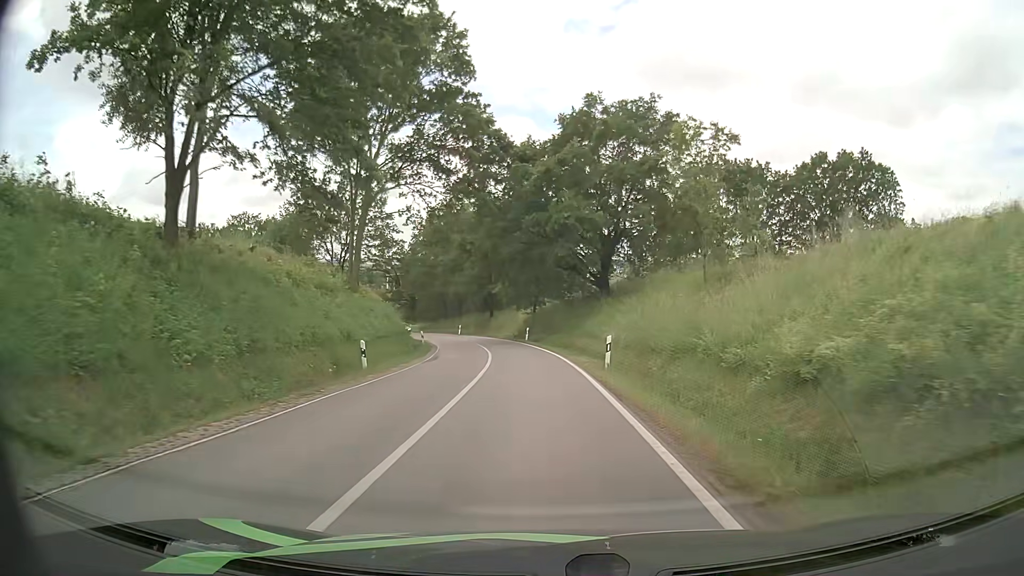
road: secondary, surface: asphalt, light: Day
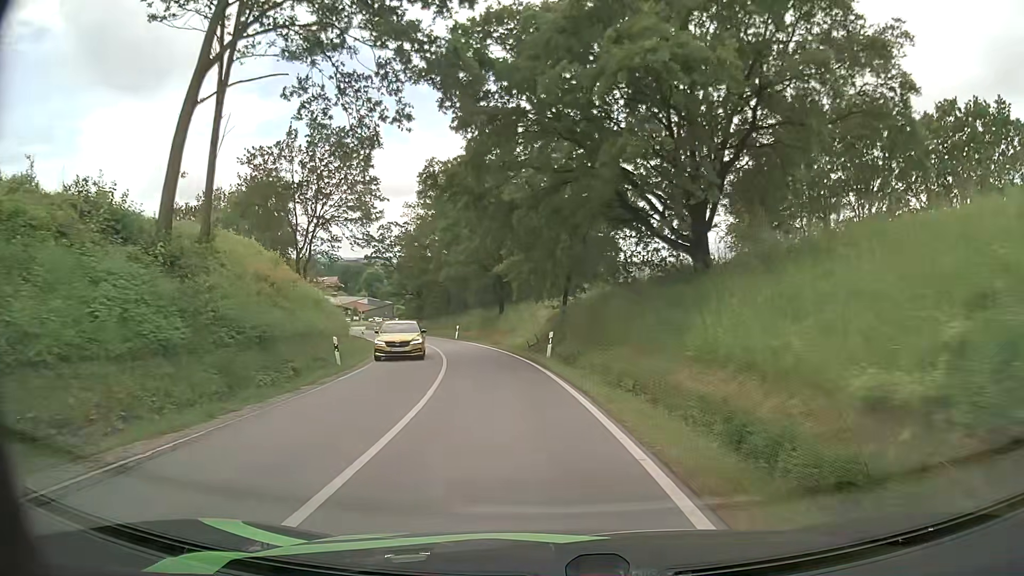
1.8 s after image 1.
(-0.3, +23.1) m; -3°
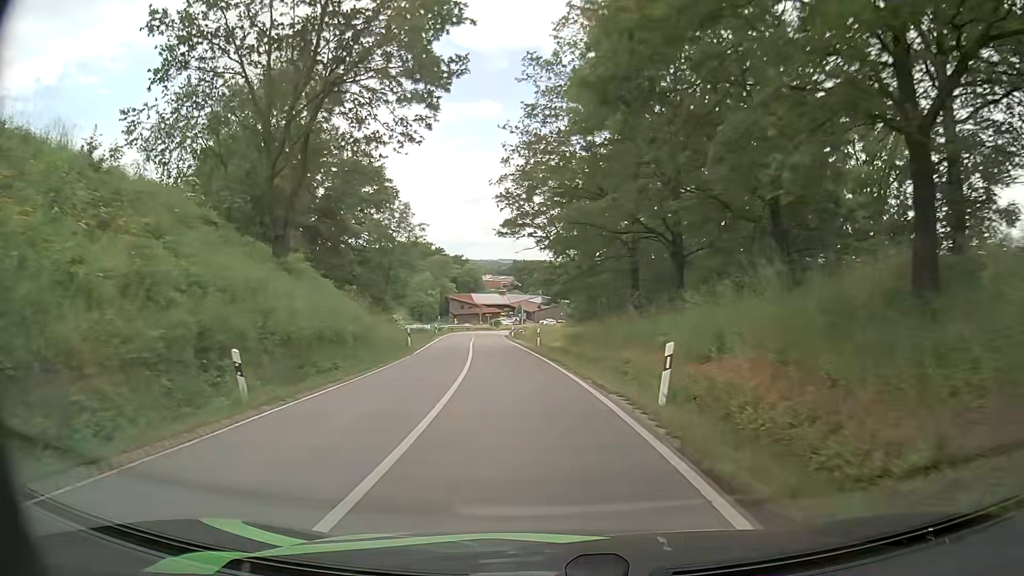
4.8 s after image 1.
(-5.3, +40.6) m; -16°
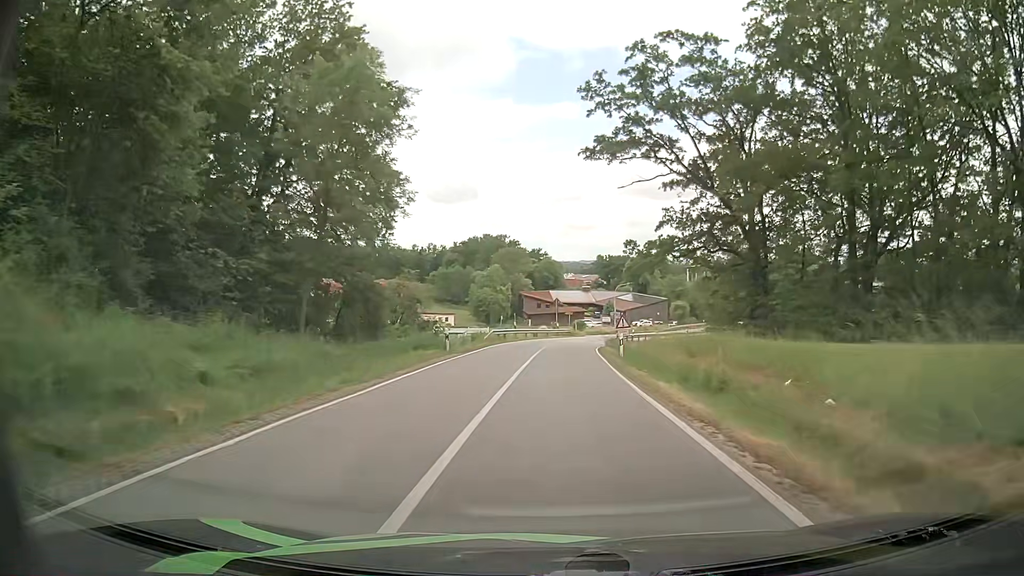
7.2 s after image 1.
(-2.7, +34.6) m; -6°
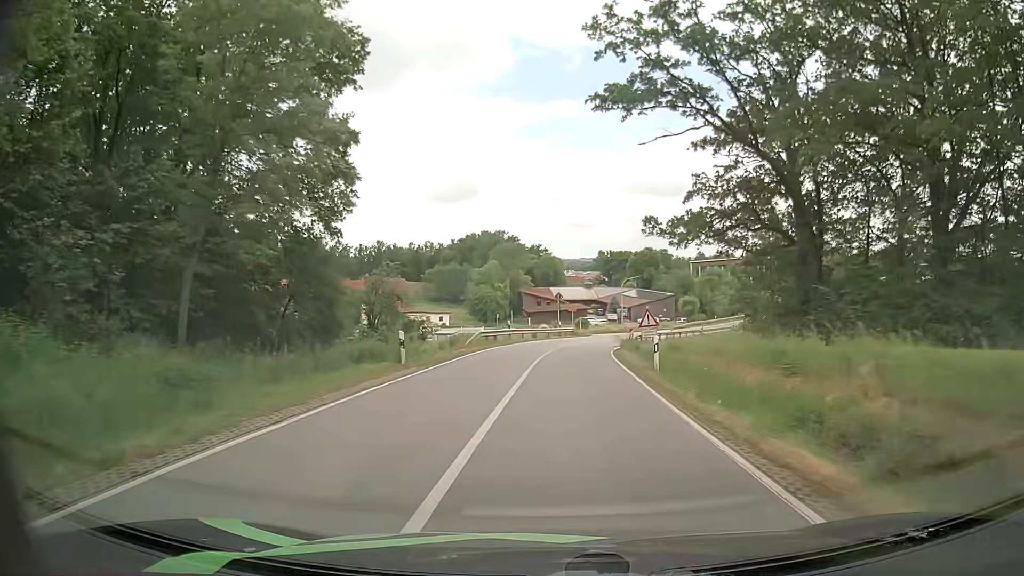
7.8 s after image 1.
(-0.1, +8.6) m; -1°
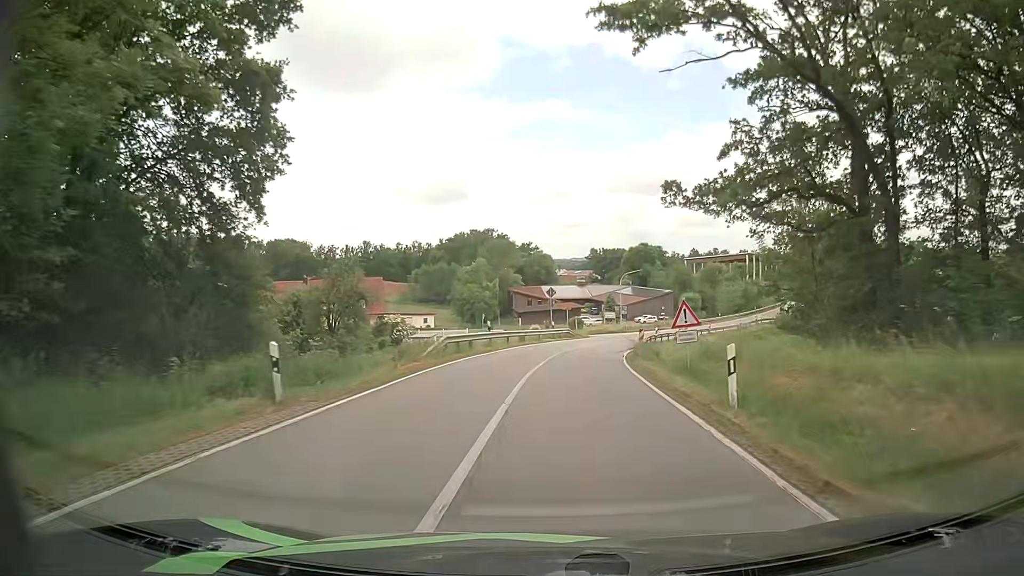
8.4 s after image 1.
(0.0, +8.5) m; +1°
(0, +10) (+1, +20) (+2, +30) (+3, +40) (+5, +50) (+8, +59) (+12, +69) (+16, +78) (+20, +87) (+25, +95) m
